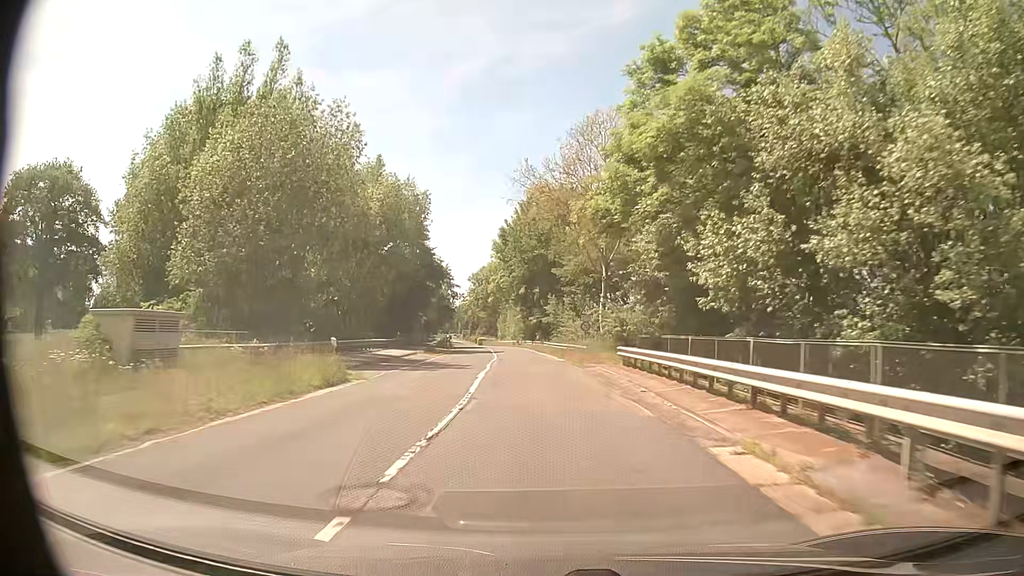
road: secondary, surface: asphalt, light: Day
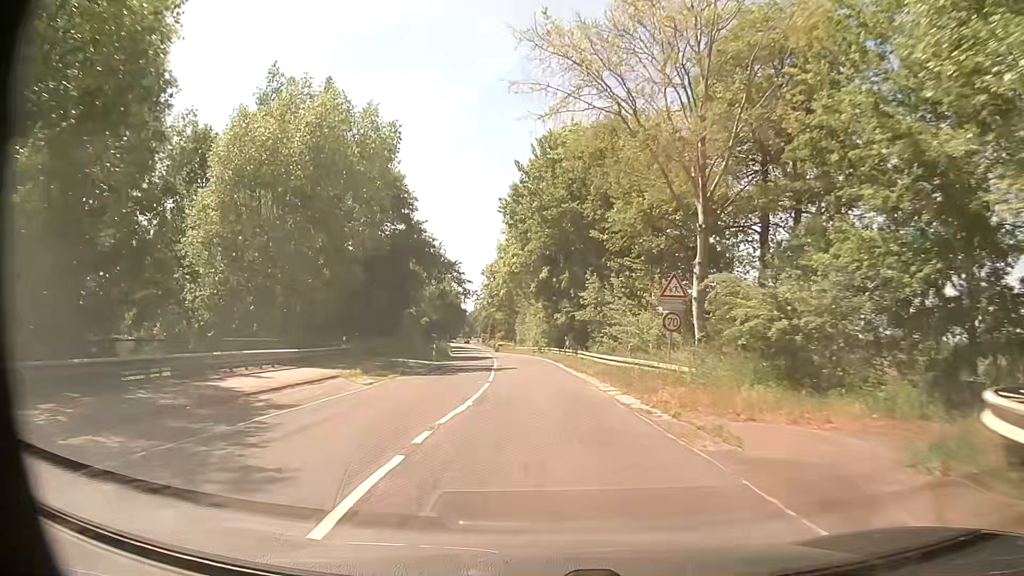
(-0.3, +21.6) m; -2°
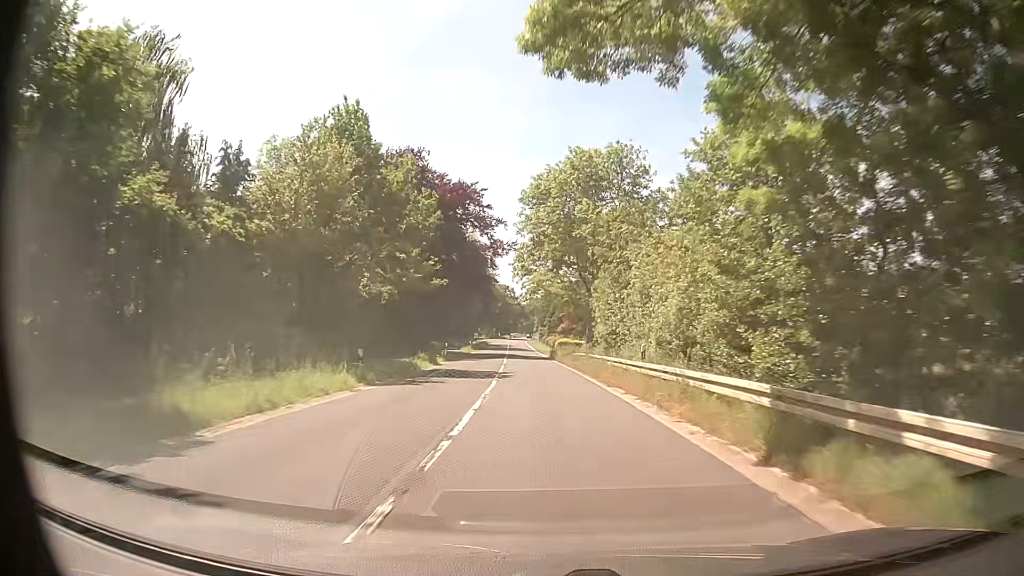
(-2.4, +54.0) m; -5°
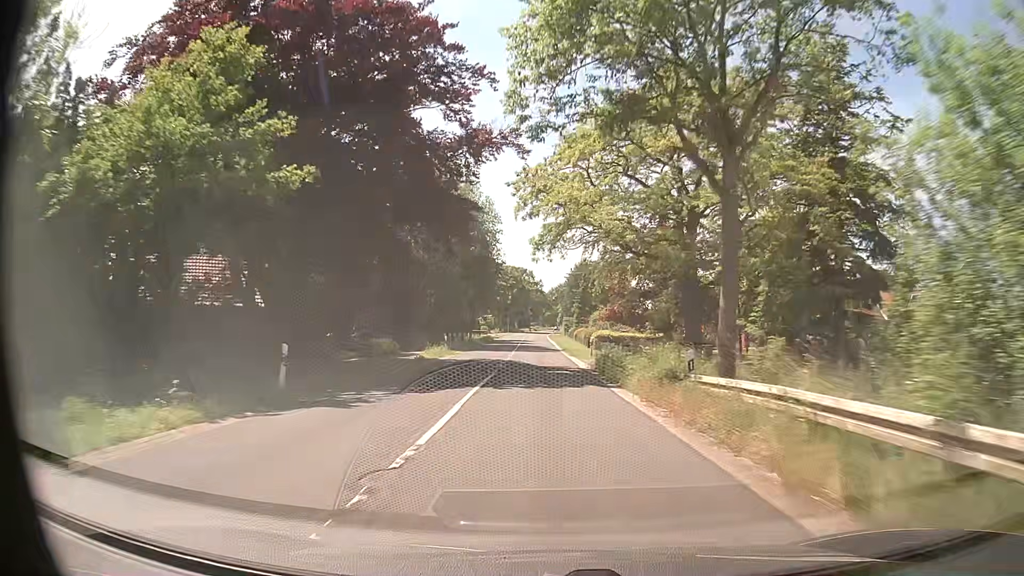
(-0.5, +32.5) m; -2°
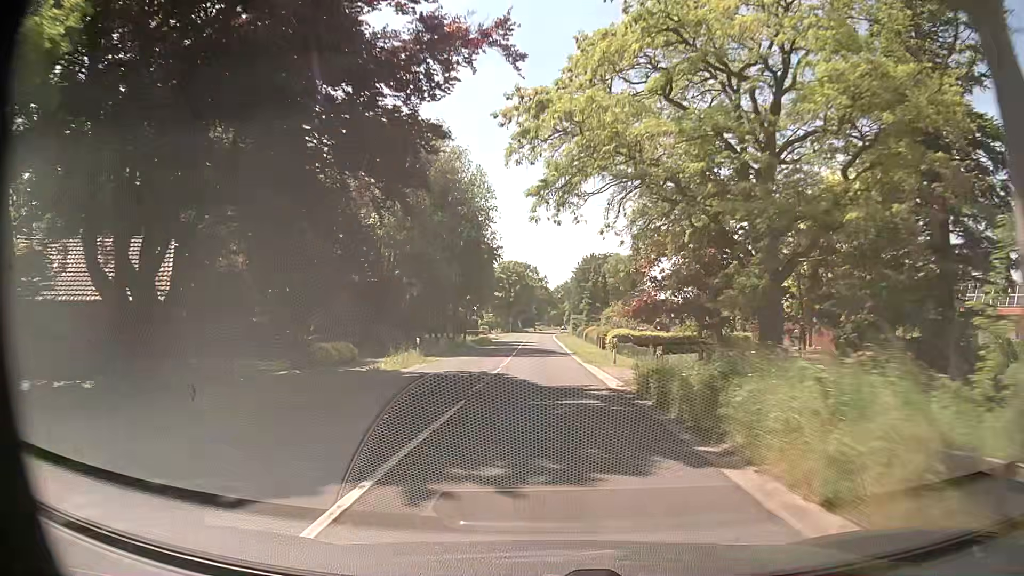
(0.0, +10.9) m; 0°
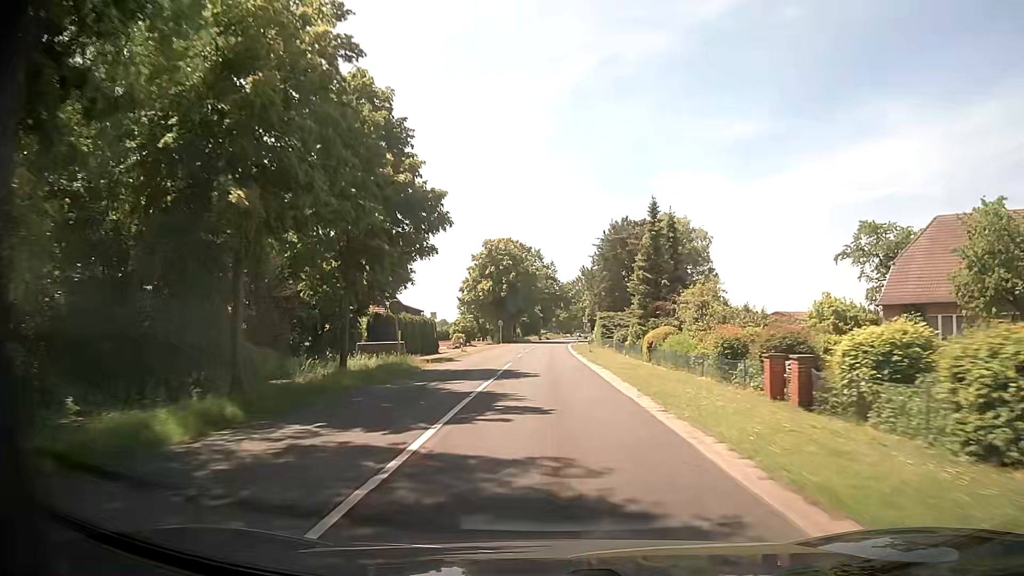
(-0.4, +43.2) m; -1°
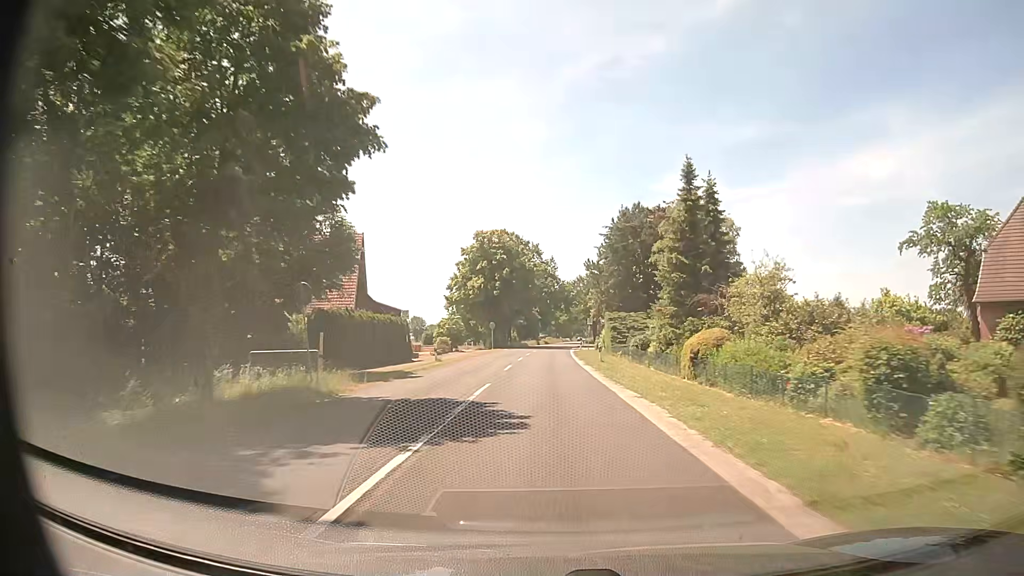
(0.0, +10.7) m; 0°
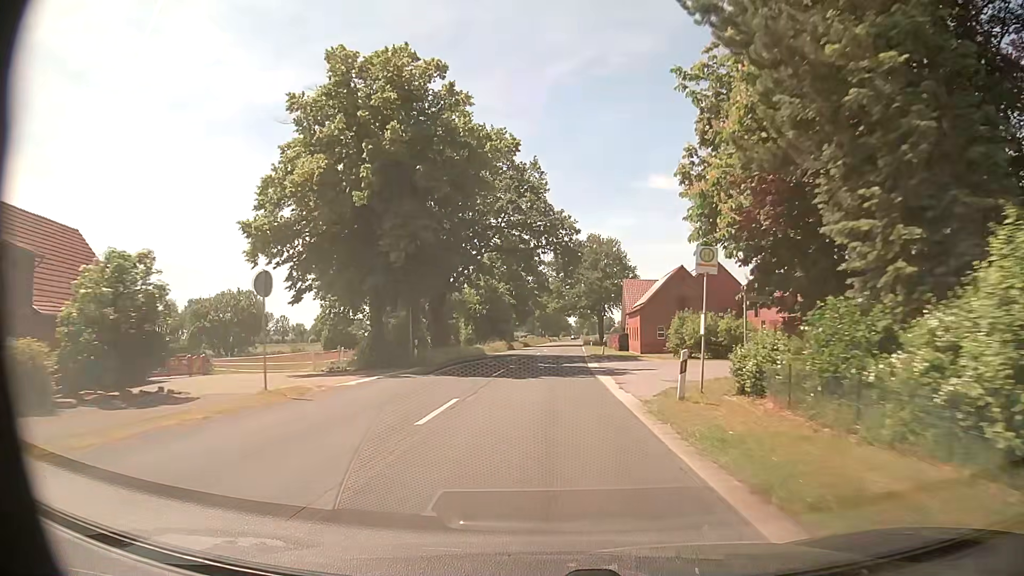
(+0.4, +53.5) m; +1°
